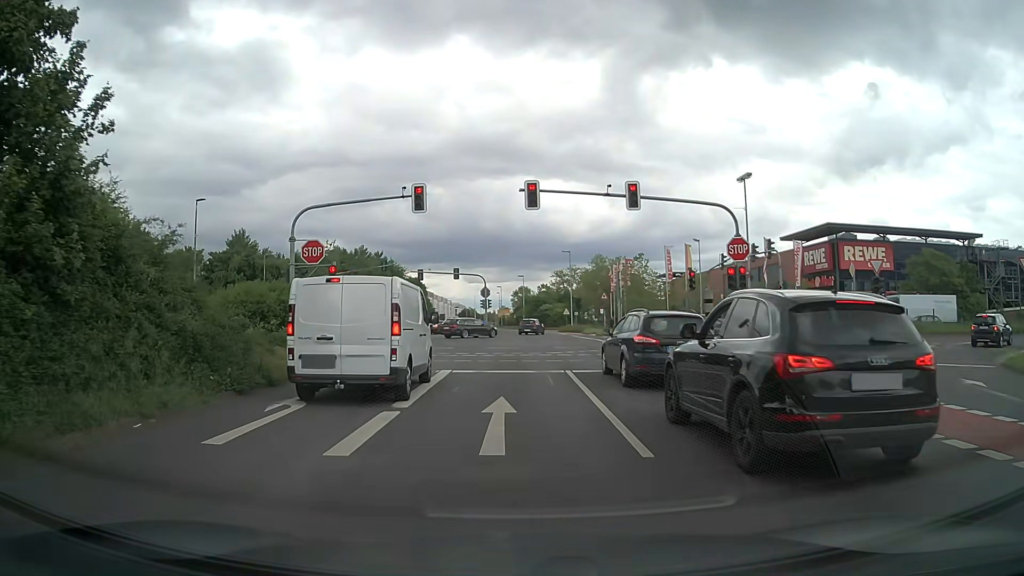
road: secondary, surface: asphalt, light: Day
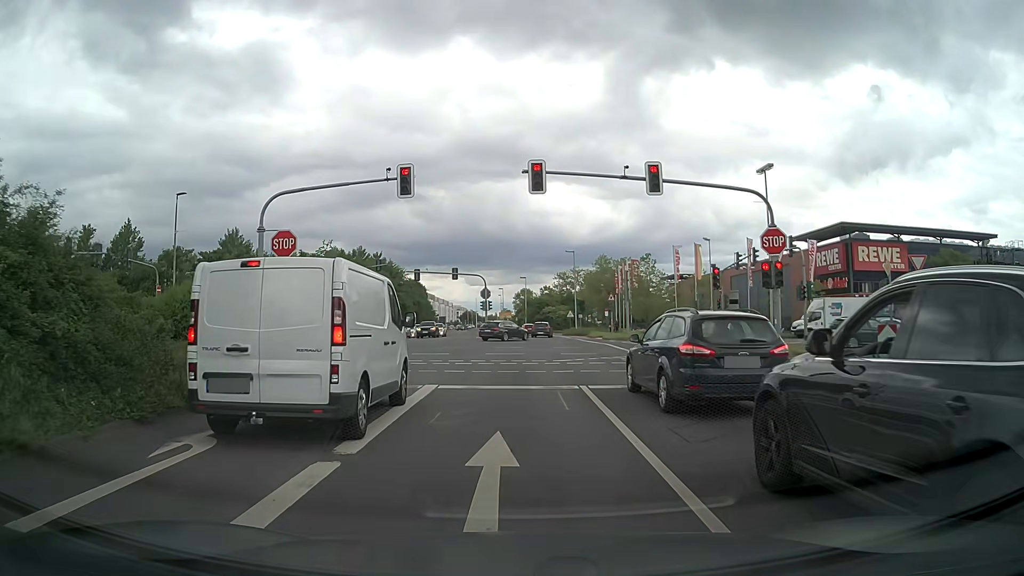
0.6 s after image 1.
(0.0, +3.3) m; 0°
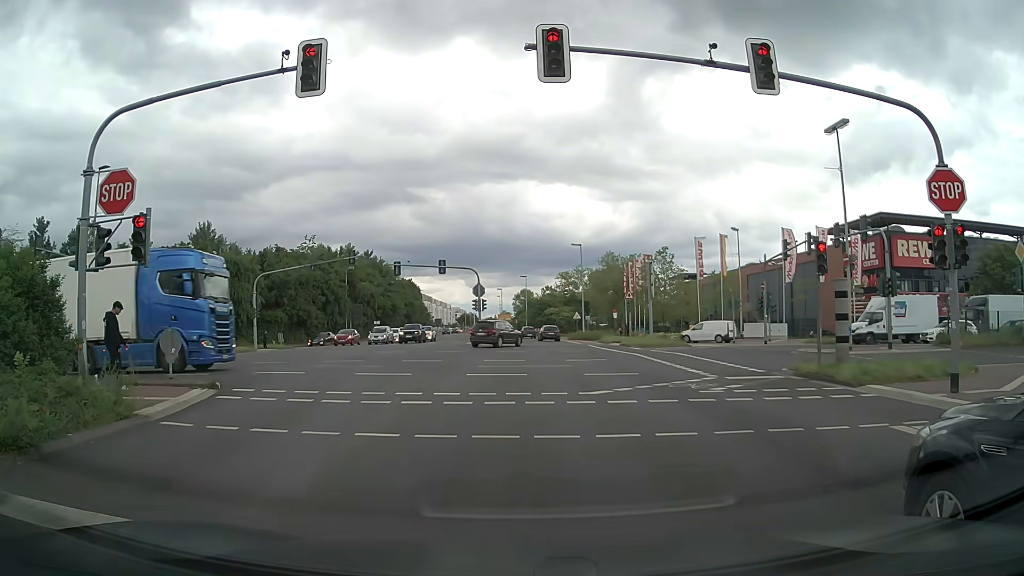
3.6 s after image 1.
(0.0, +9.4) m; 0°
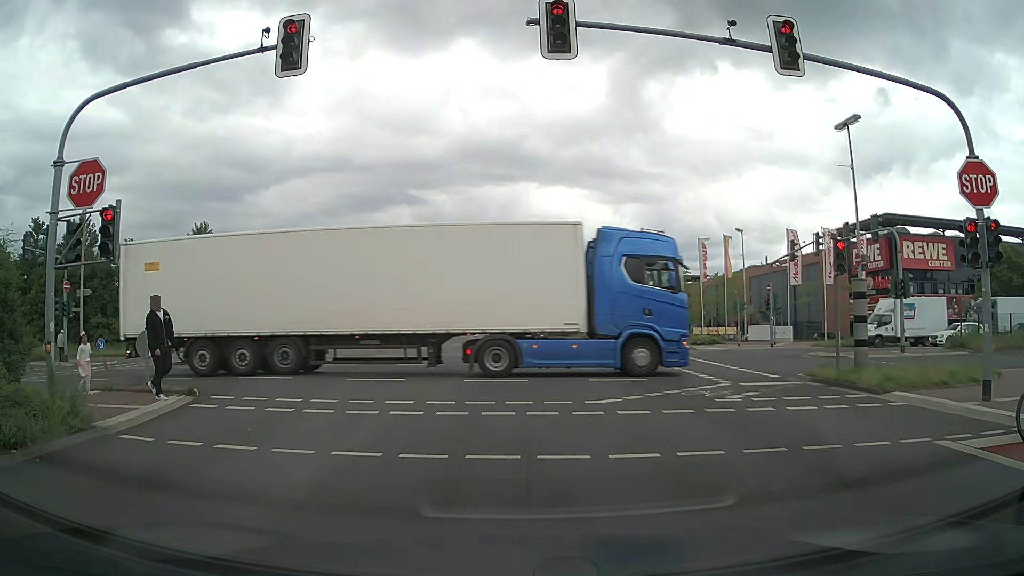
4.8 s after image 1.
(0.0, +1.0) m; 0°
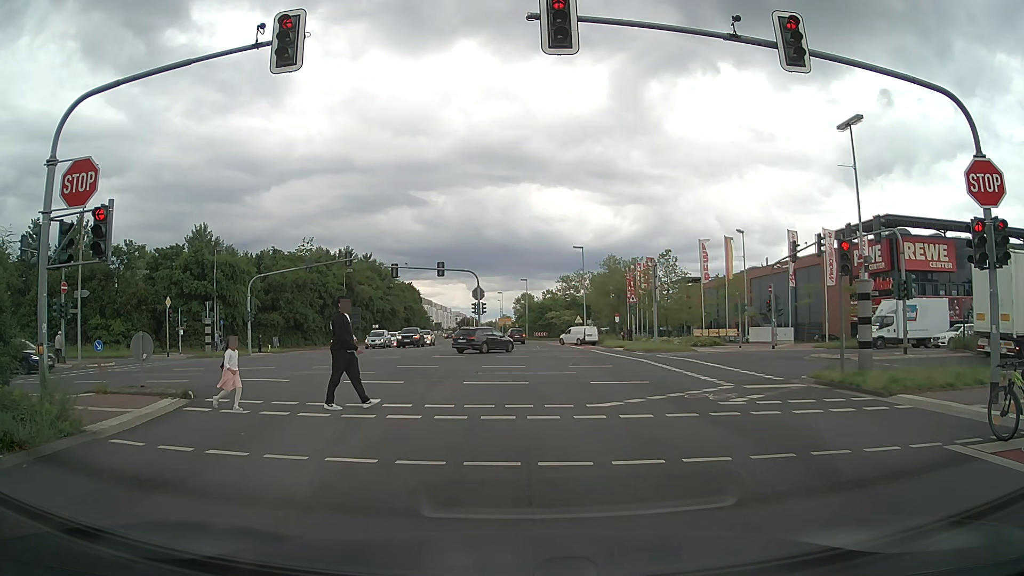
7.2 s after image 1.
(0.0, +0.3) m; 0°
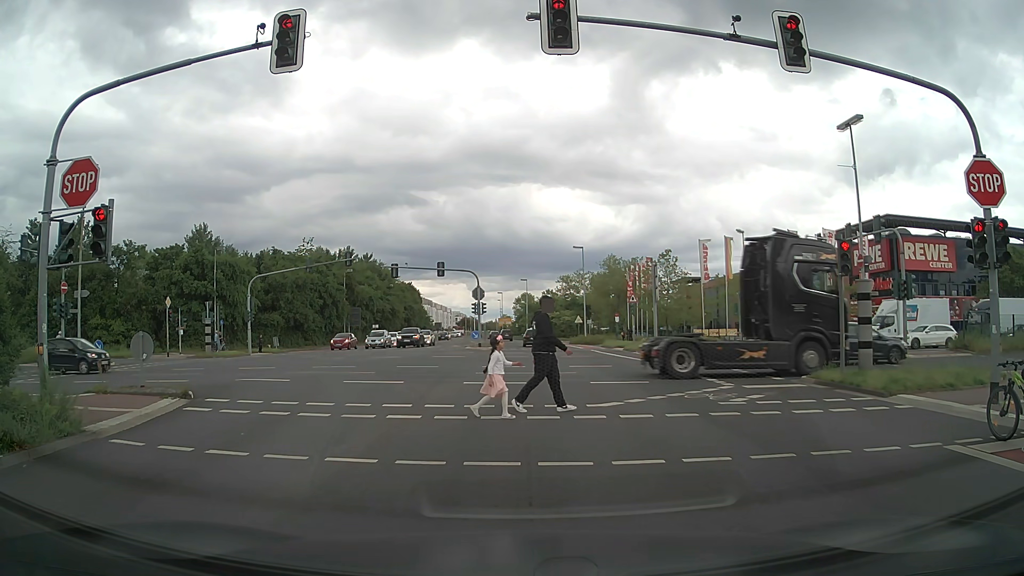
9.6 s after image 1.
(0.0, 0.0) m; 0°
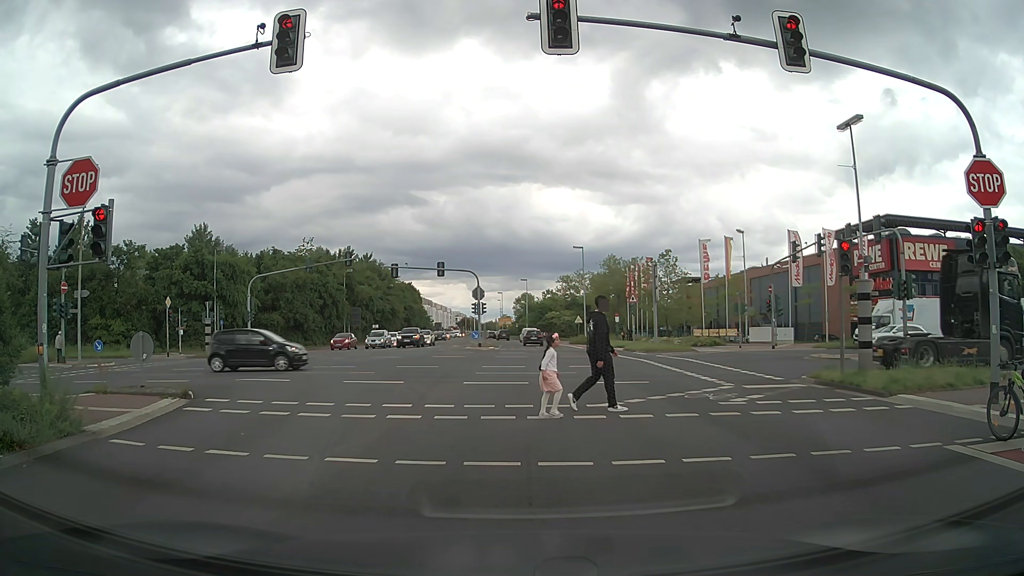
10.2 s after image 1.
(0.0, 0.0) m; 0°
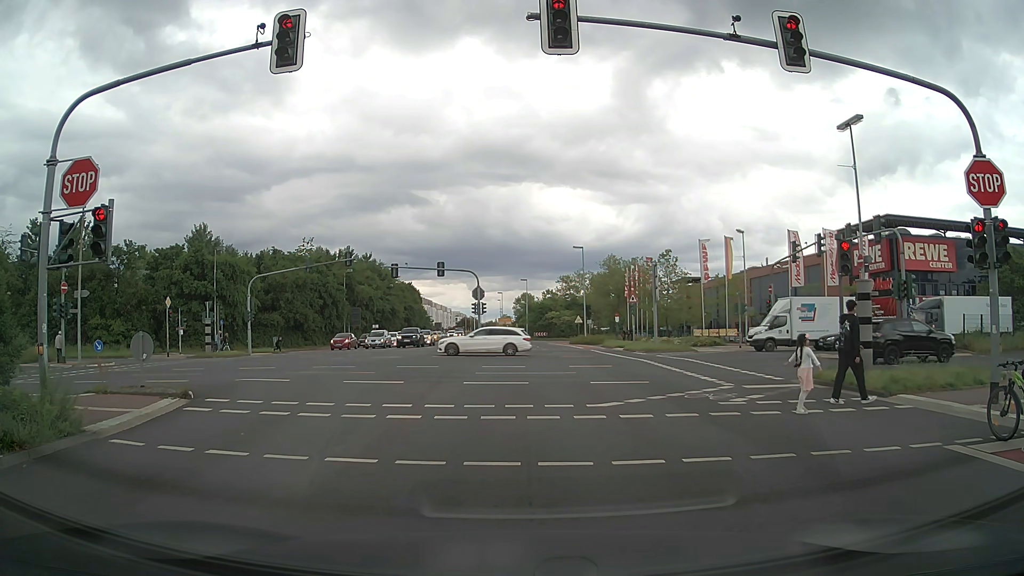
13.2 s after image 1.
(0.0, 0.0) m; 0°
